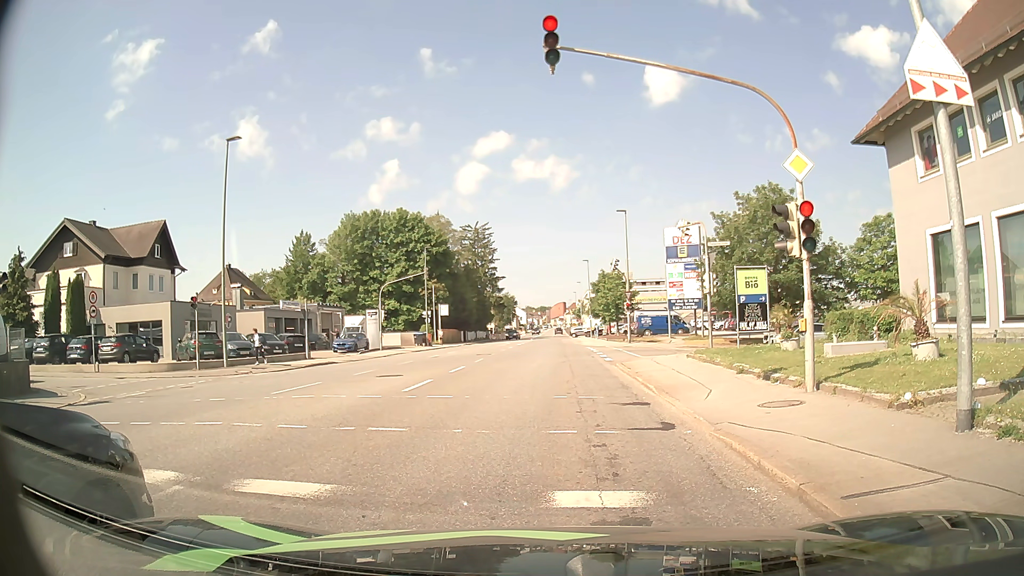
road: tertiary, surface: asphalt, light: Day
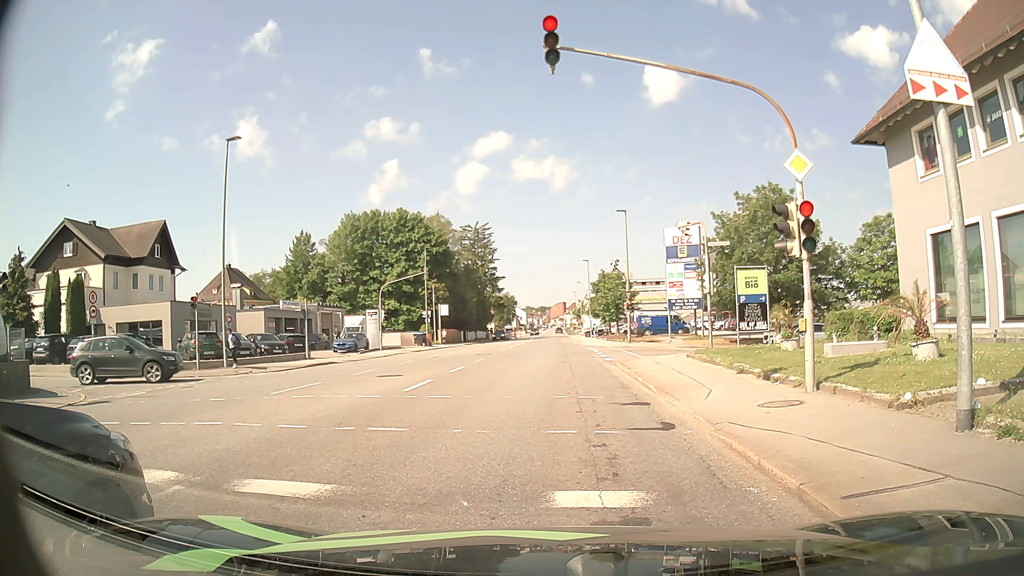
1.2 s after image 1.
(0.0, 0.0) m; 0°
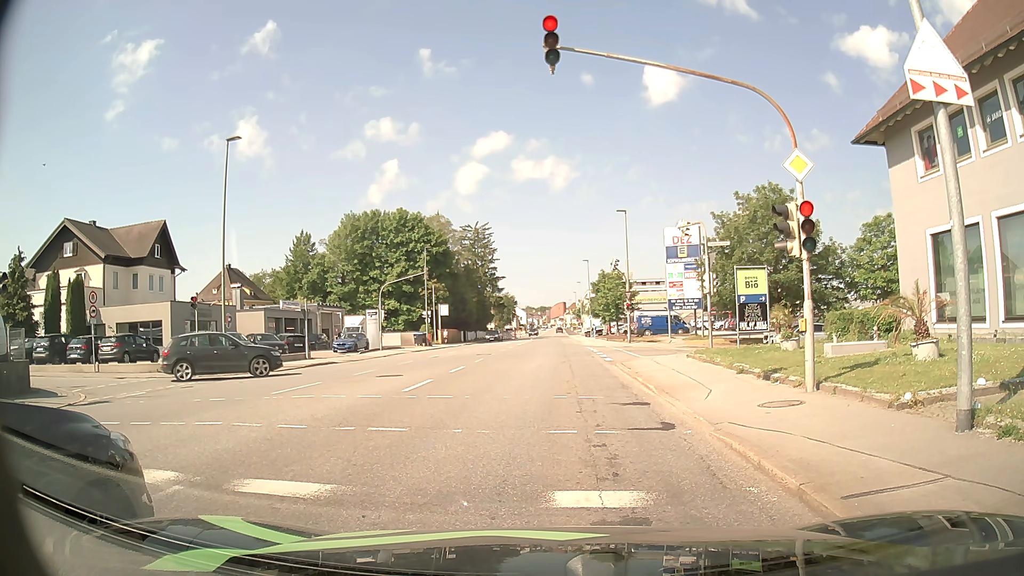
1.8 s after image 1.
(0.0, 0.0) m; 0°
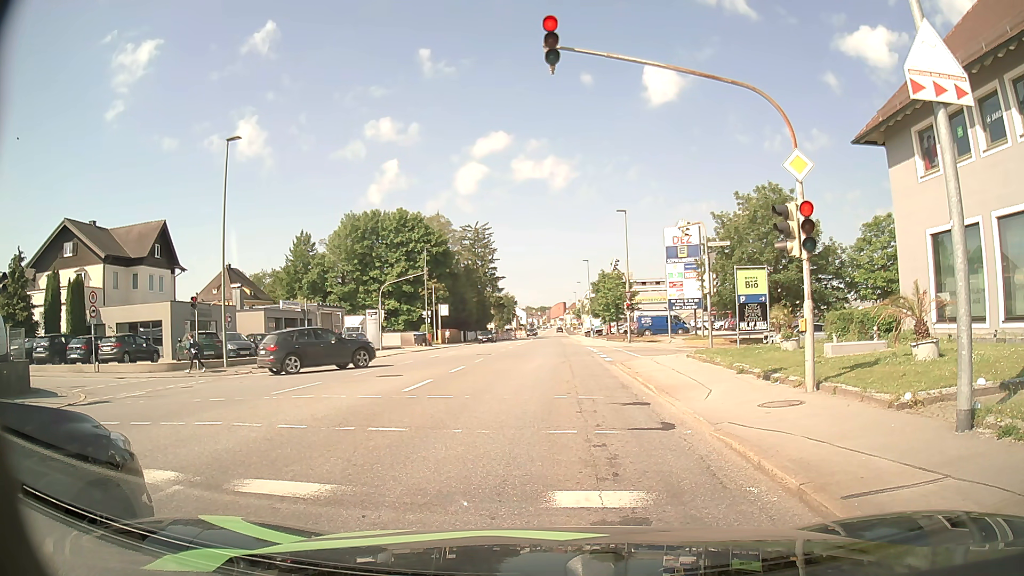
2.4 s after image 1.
(0.0, 0.0) m; 0°
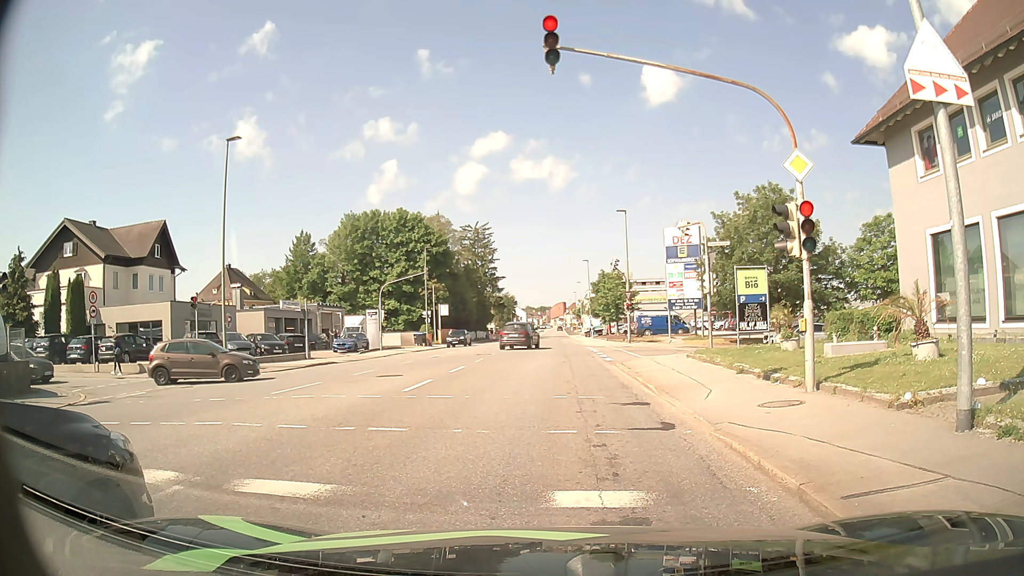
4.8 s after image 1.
(0.0, 0.0) m; 0°
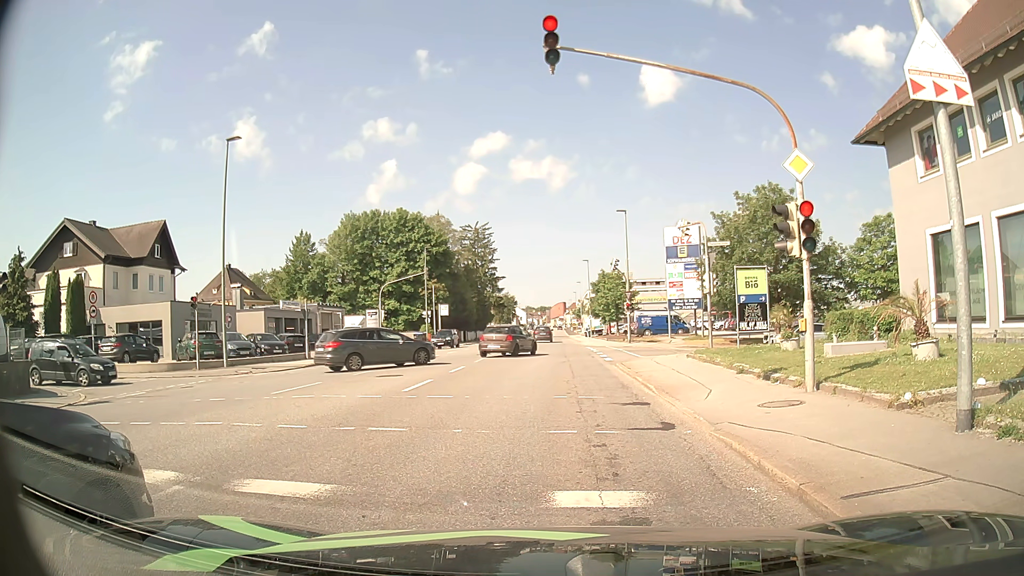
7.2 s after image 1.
(0.0, 0.0) m; 0°
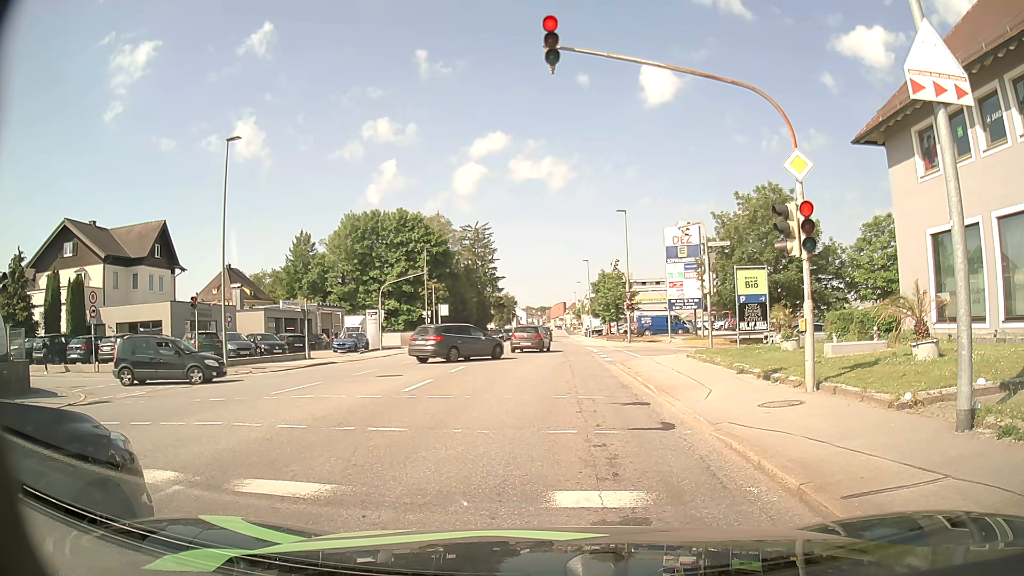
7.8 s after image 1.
(0.0, 0.0) m; 0°
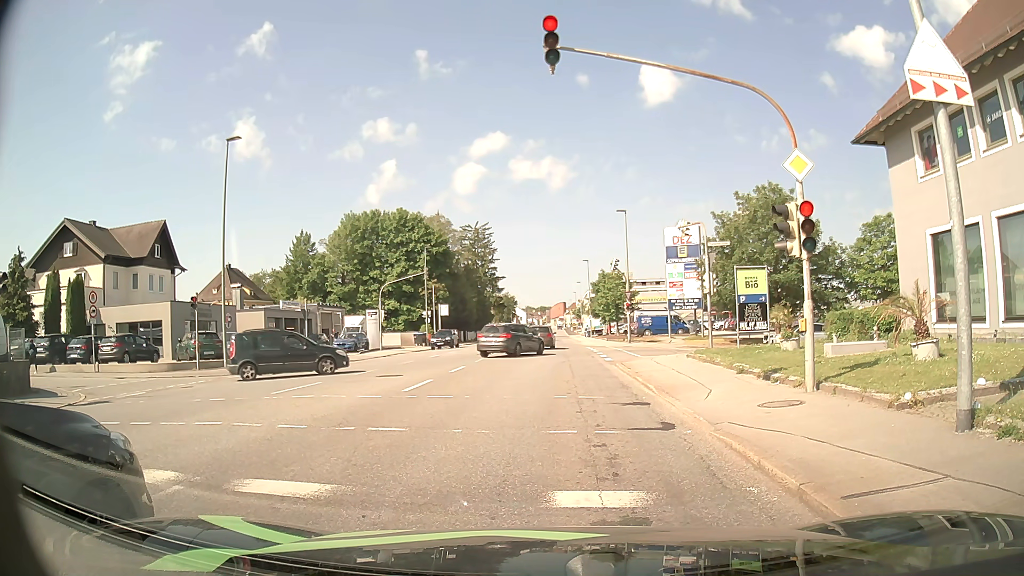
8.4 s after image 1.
(0.0, 0.0) m; 0°
(0, +10) (0, +20) (+1, +30) (+1, +40) (+1, +50) (+1, +60) (+1, +70) (+2, +80) (+2, +90) (+2, +100) m
